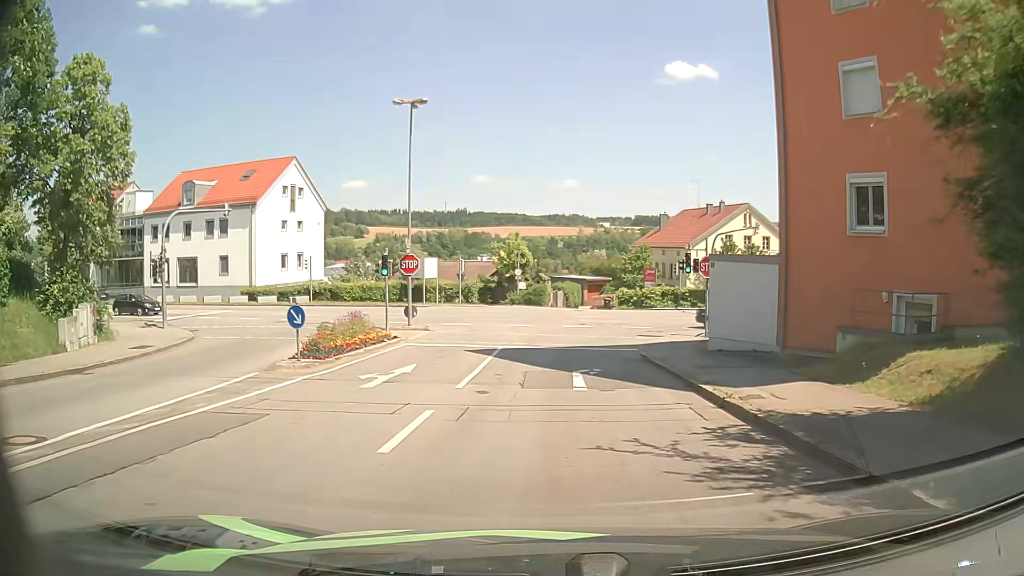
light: Day
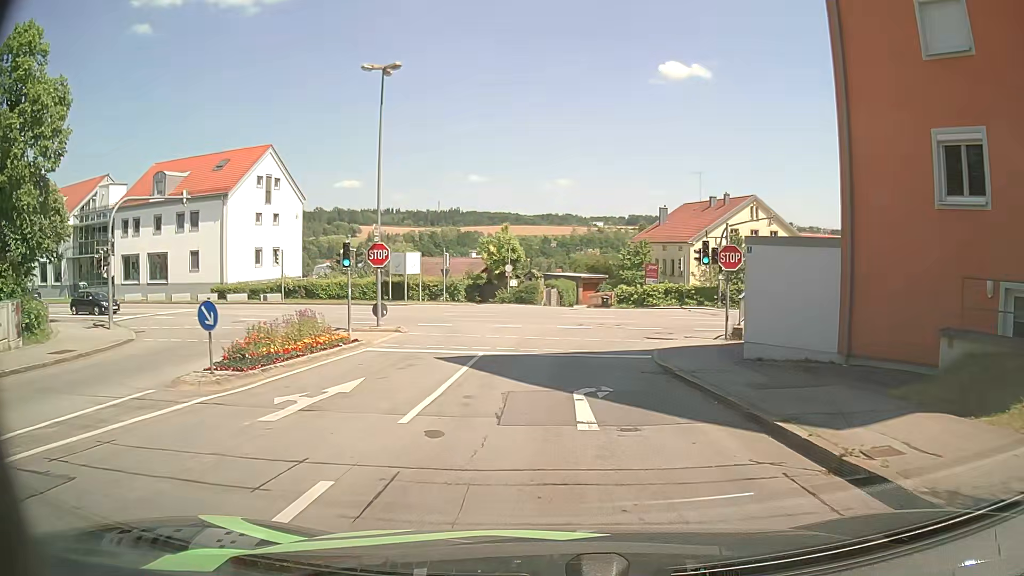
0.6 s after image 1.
(0.0, +4.3) m; 0°
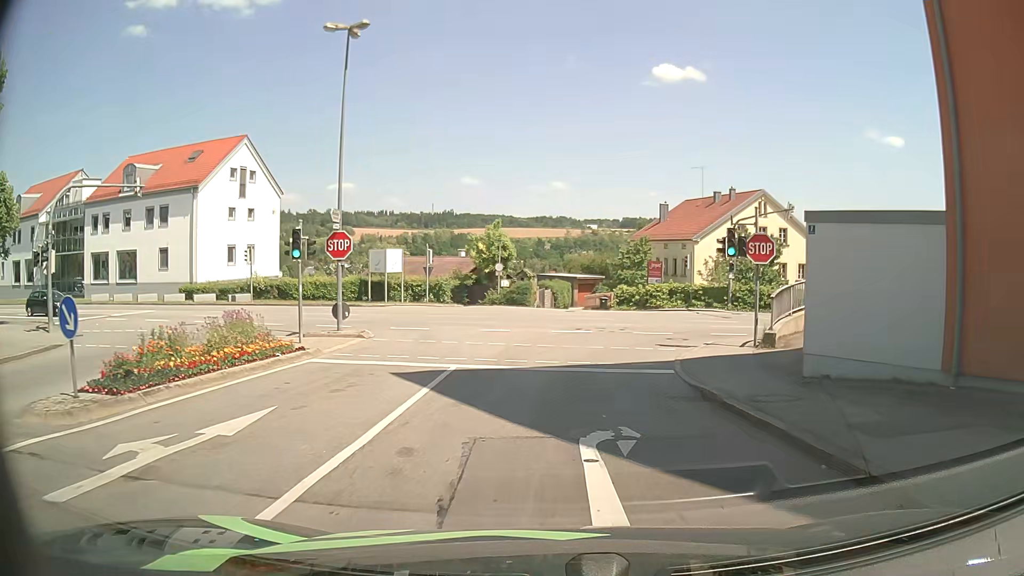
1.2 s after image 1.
(0.0, +4.1) m; 0°
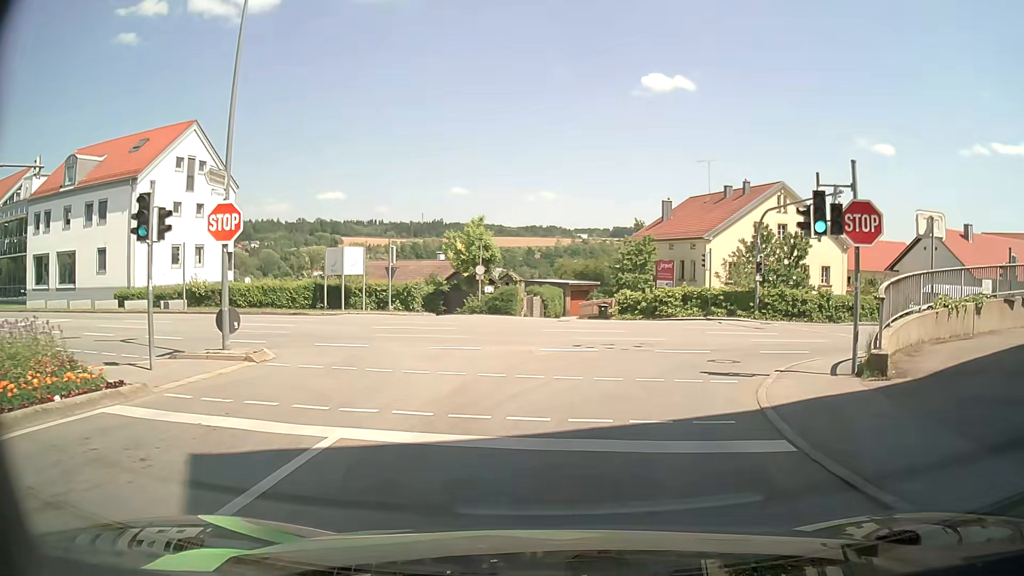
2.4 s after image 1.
(+0.1, +7.3) m; 0°
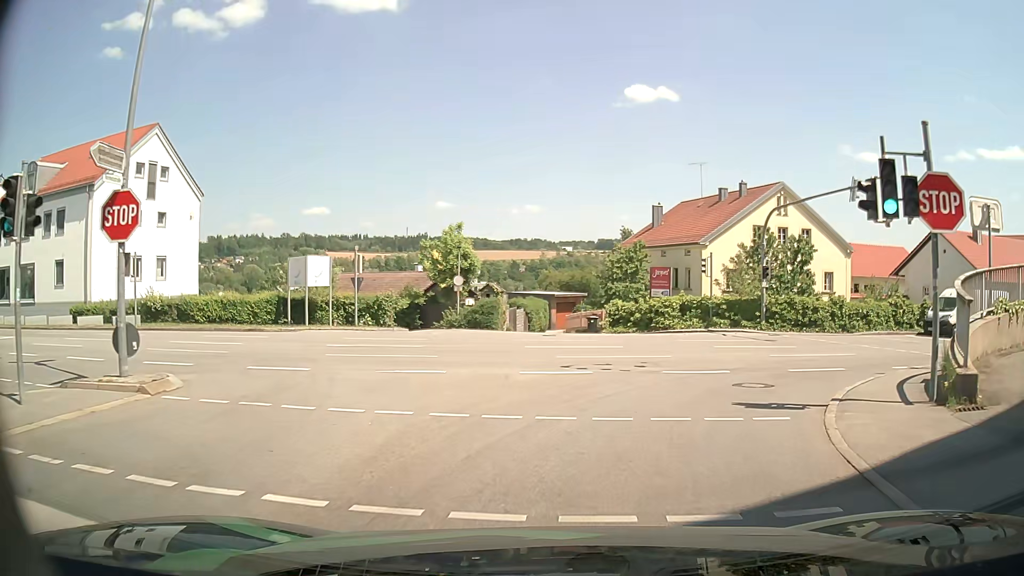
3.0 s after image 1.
(+0.1, +3.5) m; +2°
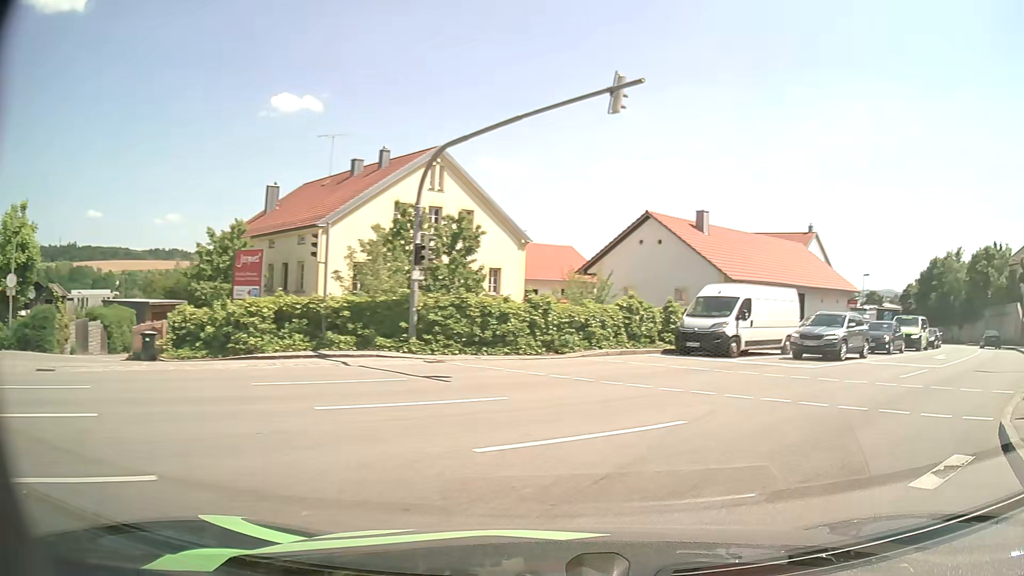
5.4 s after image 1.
(+2.4, +12.7) m; +30°
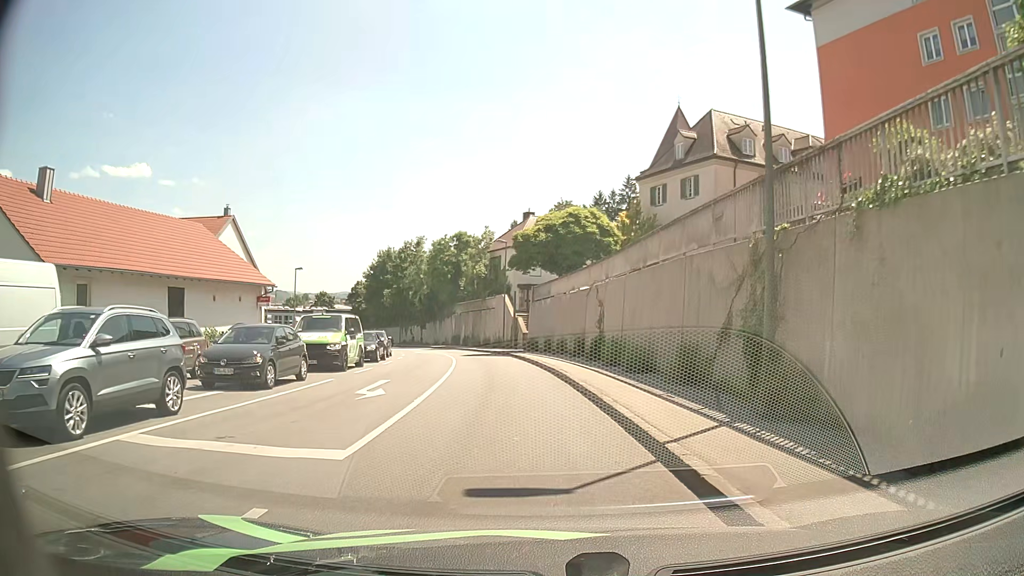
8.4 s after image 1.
(+7.7, +12.3) m; +47°
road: tertiary
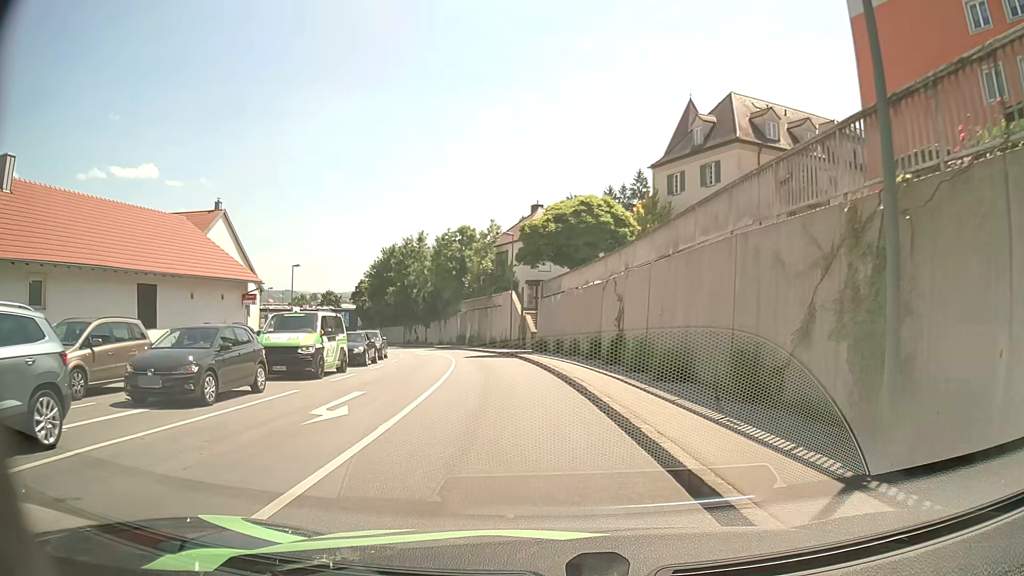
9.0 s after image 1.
(0.0, +3.4) m; 0°
(0, +10) (-1, +20) (-3, +30) (-4, +40) (-7, +49) (-10, +59) (-15, +68) (-20, +76) (-25, +85) (-30, +94) m
